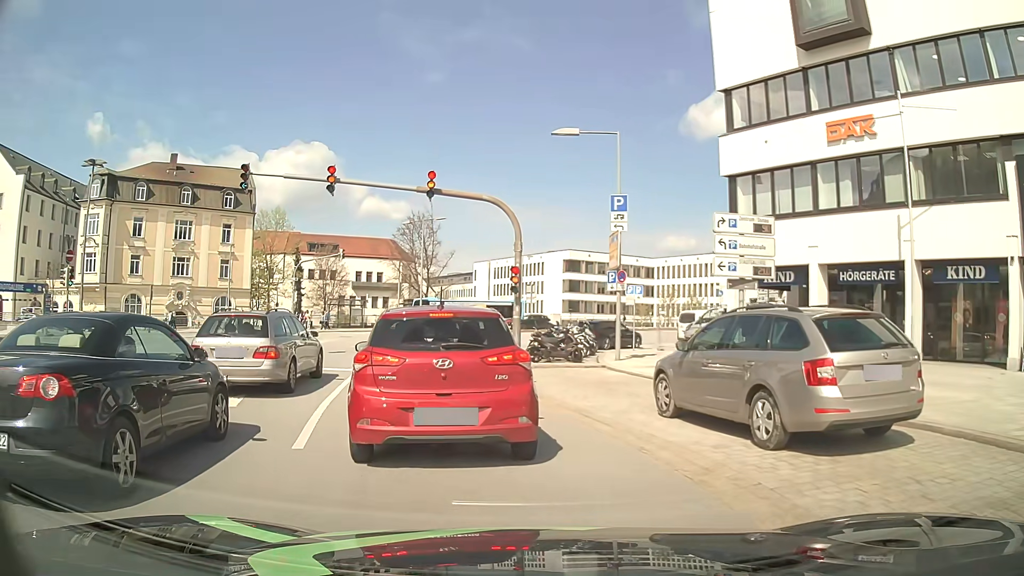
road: primary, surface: asphalt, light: Day
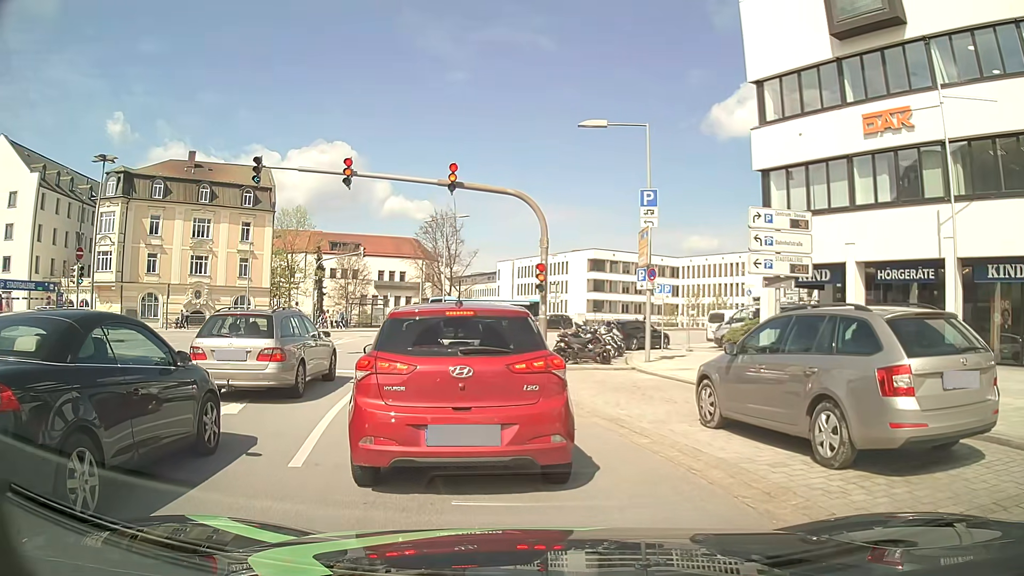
(0.0, +0.9) m; 0°
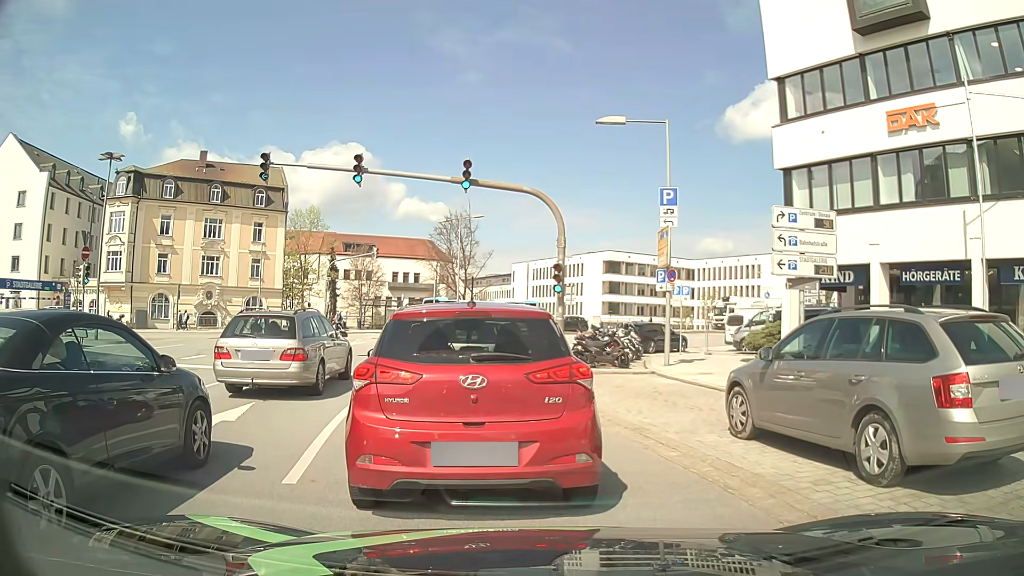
(0.0, +0.6) m; 0°
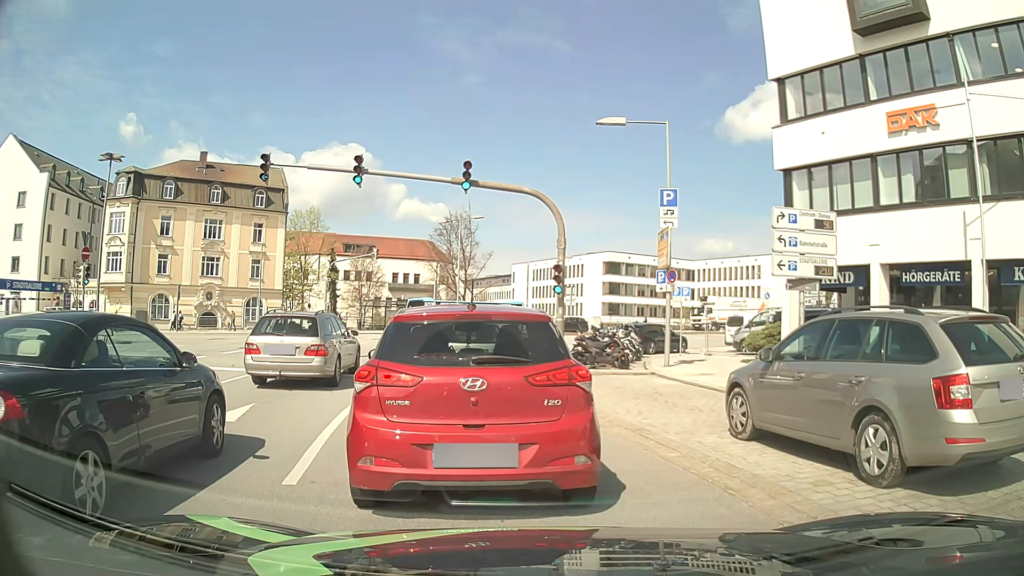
(0.0, 0.0) m; 0°
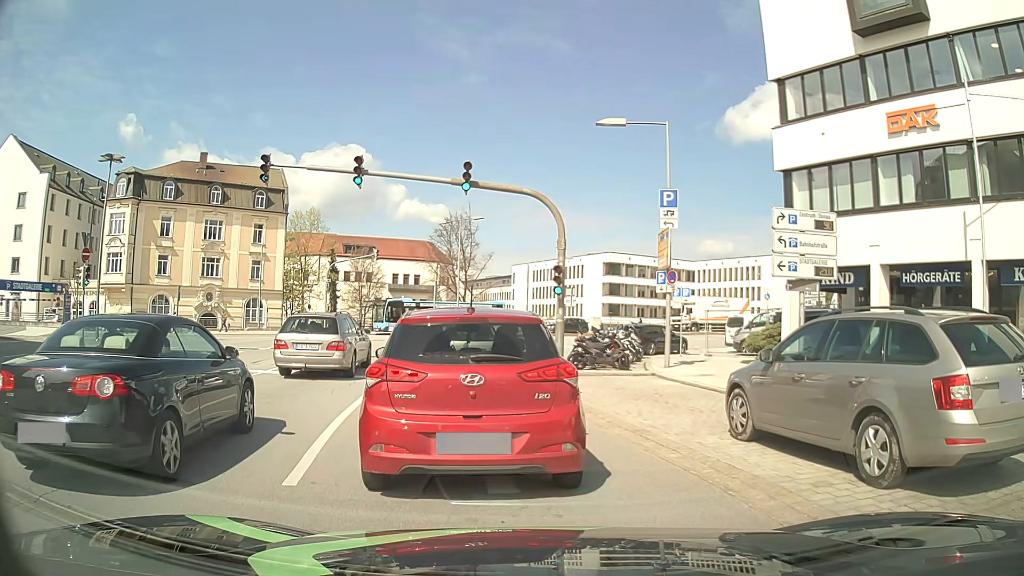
(0.0, 0.0) m; 0°
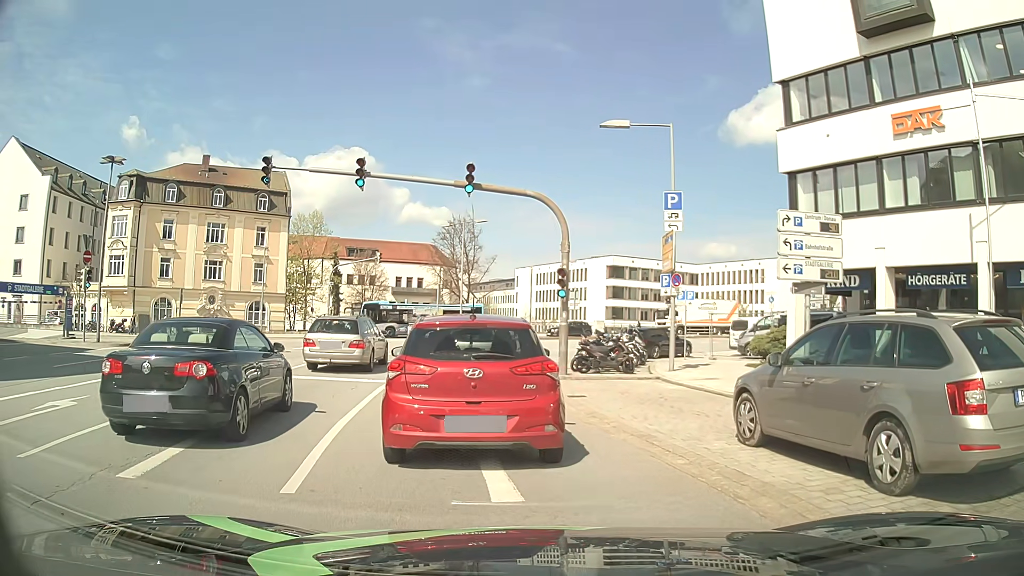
(0.0, +0.2) m; 0°
